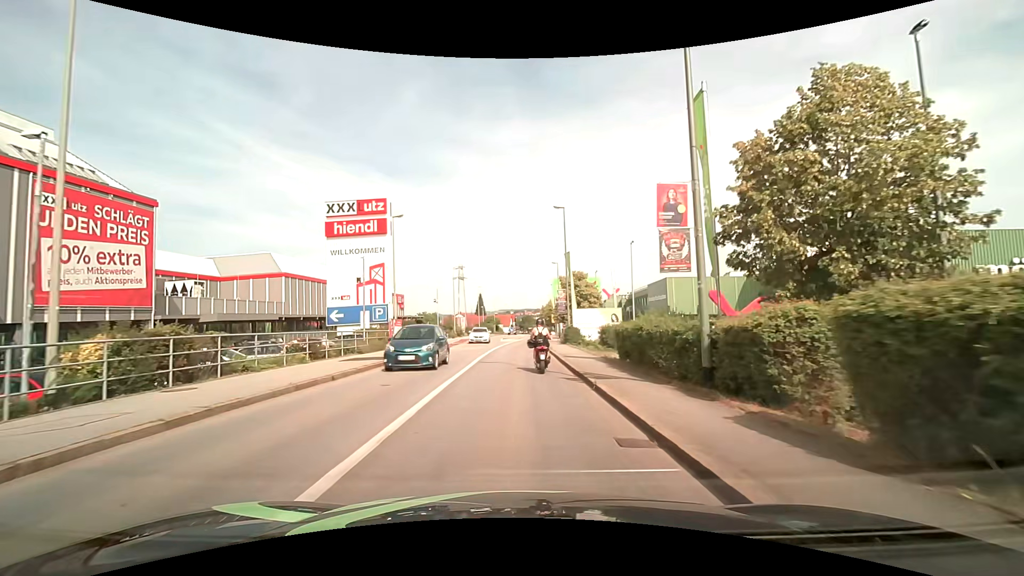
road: tertiary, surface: asphalt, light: Day
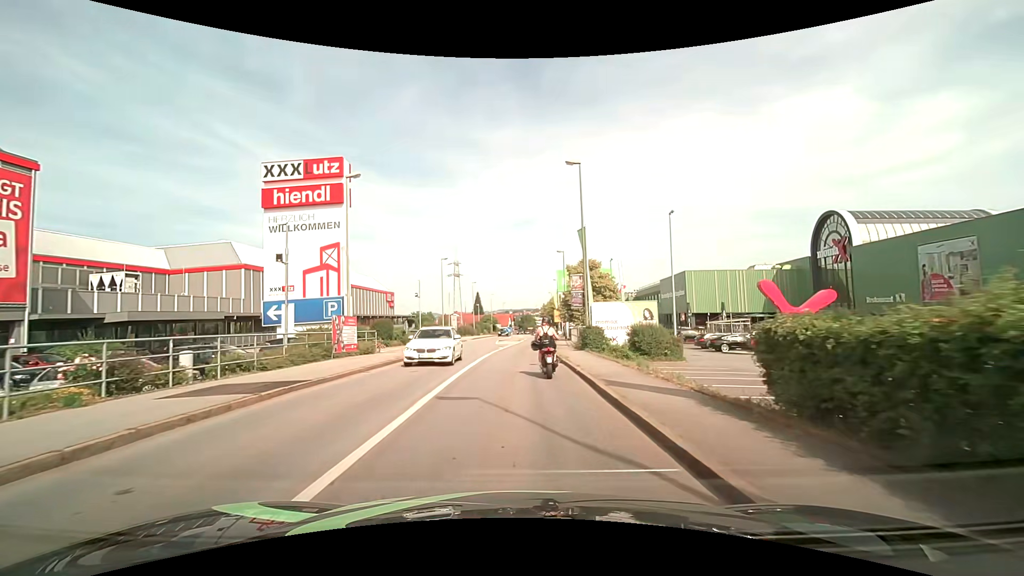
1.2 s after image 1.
(0.0, +9.9) m; 0°
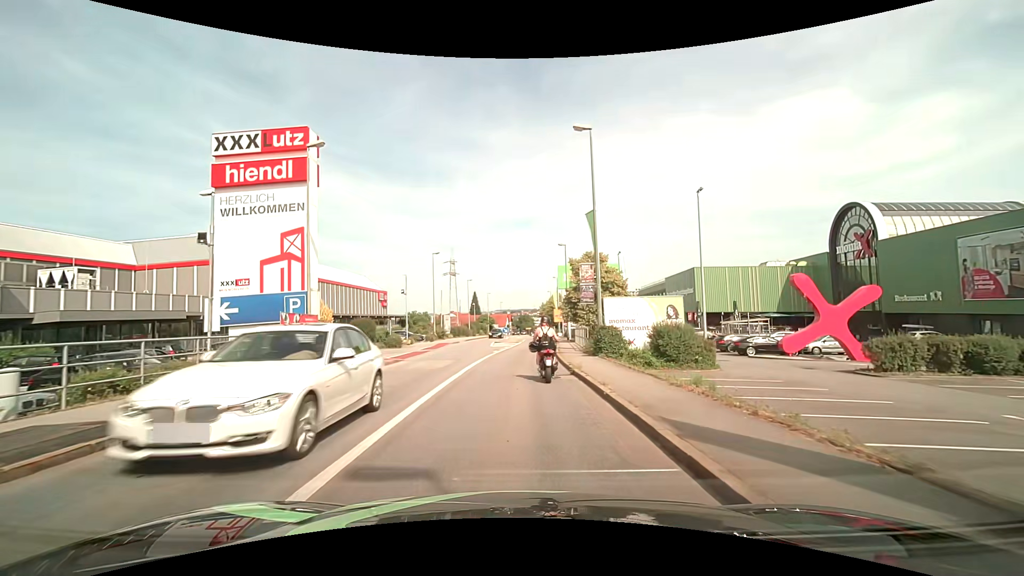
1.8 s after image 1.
(0.0, +4.8) m; 0°
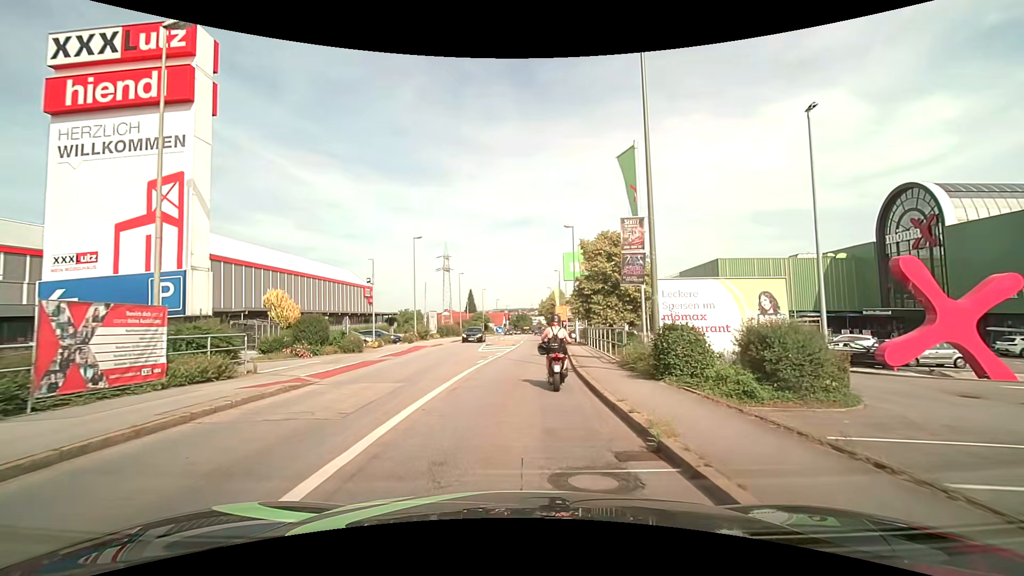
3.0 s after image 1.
(0.0, +9.1) m; +1°
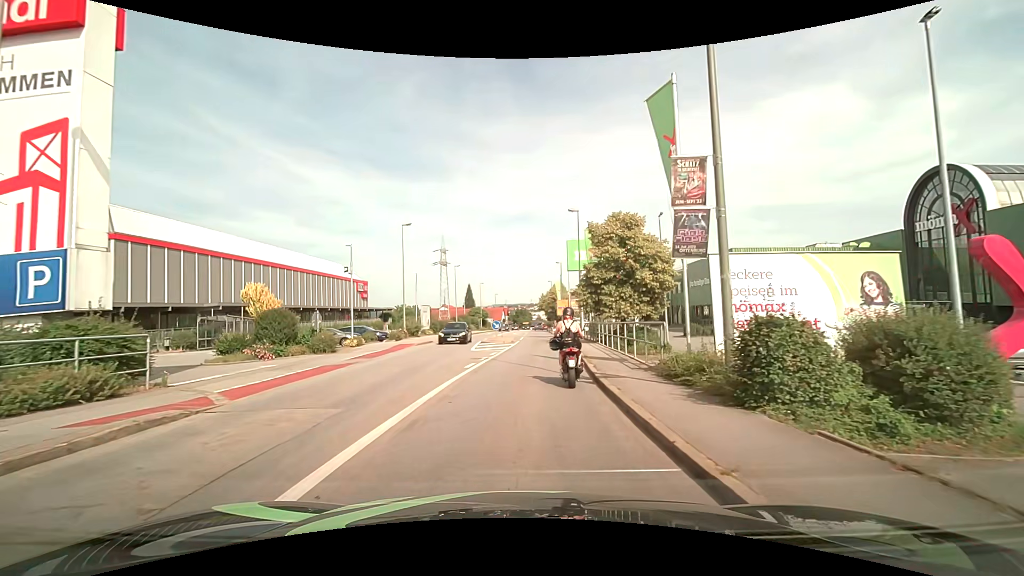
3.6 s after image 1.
(0.0, +4.2) m; +1°
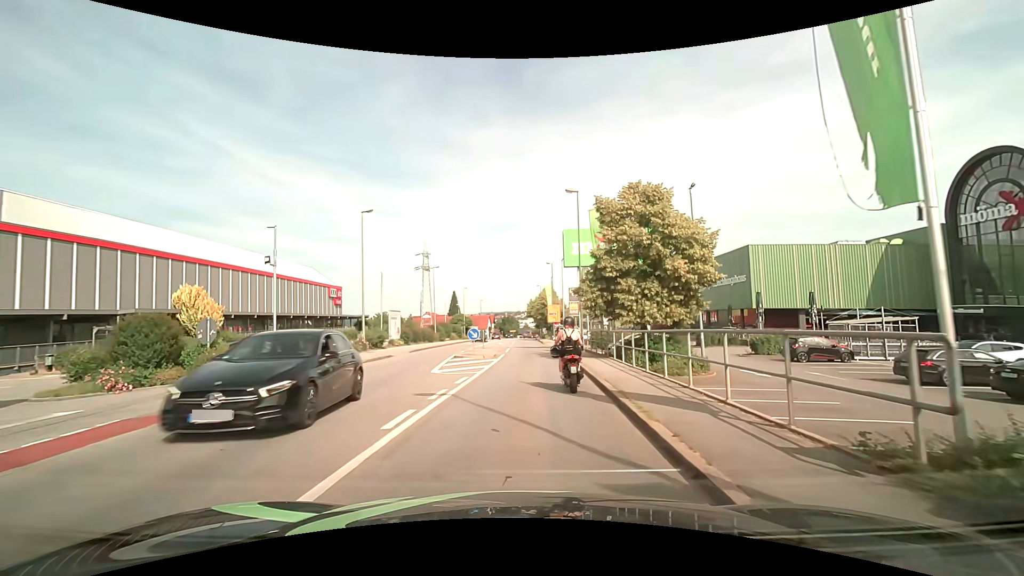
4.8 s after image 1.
(0.0, +7.7) m; +1°
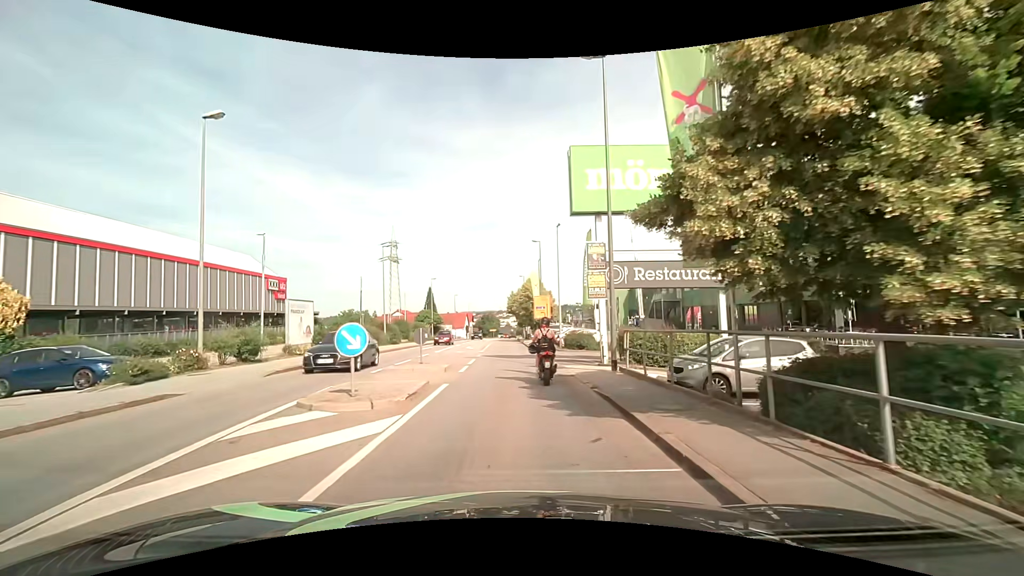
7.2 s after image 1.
(+0.4, +15.8) m; +2°
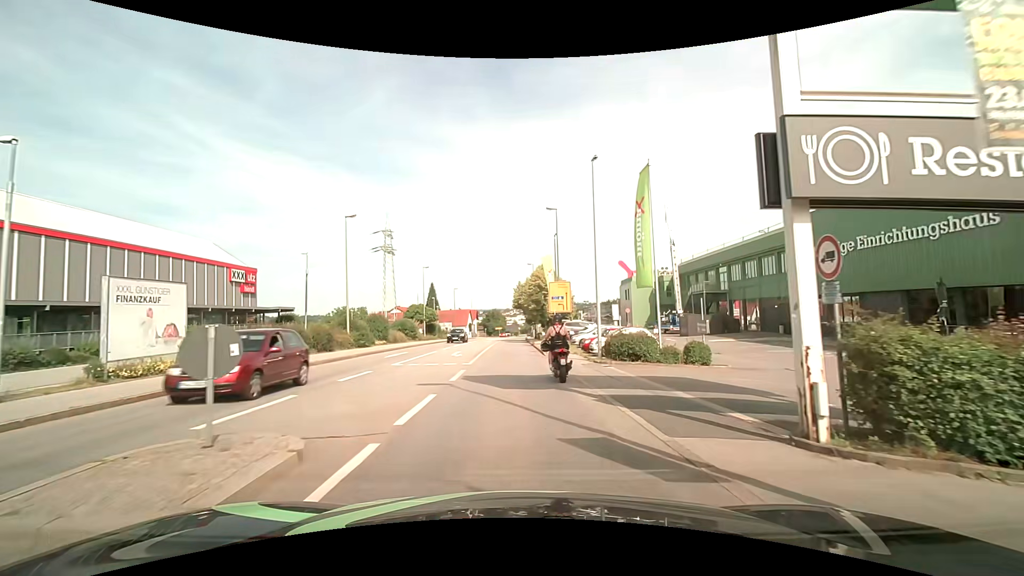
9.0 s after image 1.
(-0.1, +12.8) m; -1°
(0, +10) (0, +20) (0, +30) (0, +40) (0, +50) (0, +60) (0, +70) (0, +80) (0, +90) (+1, +100) m
